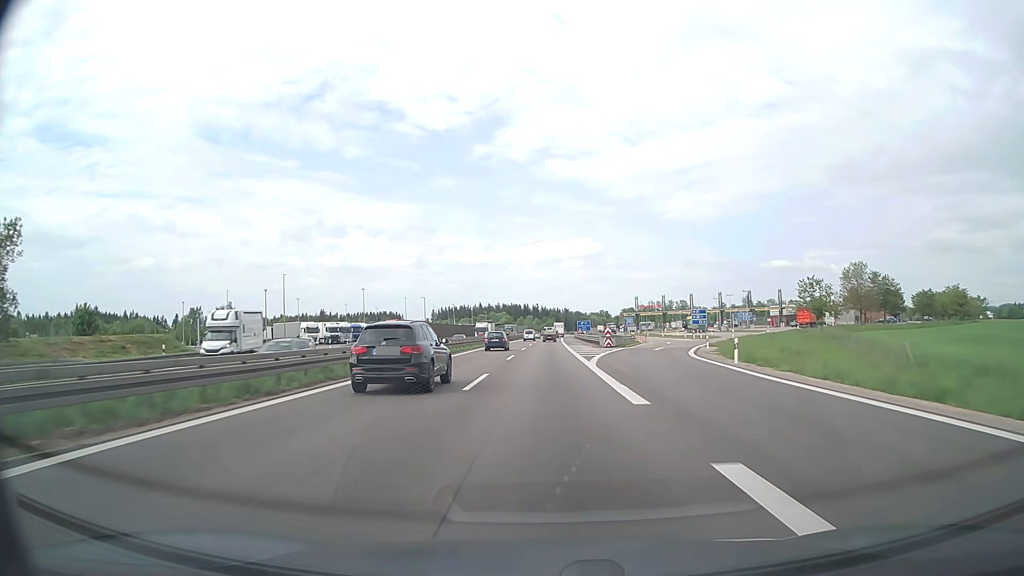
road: motorway_link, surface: asphalt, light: Day
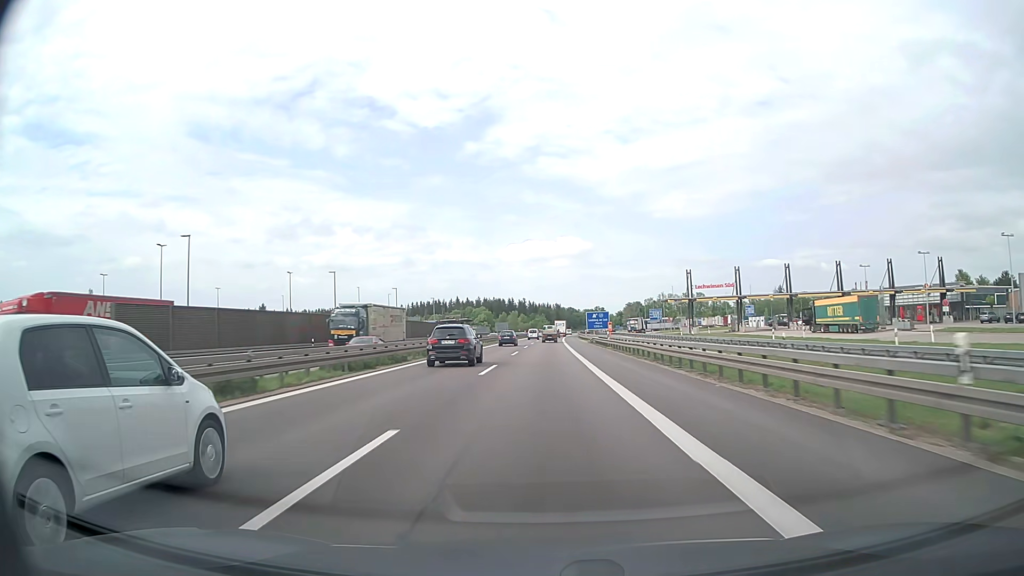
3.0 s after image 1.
(+0.7, +85.3) m; +1°
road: motorway
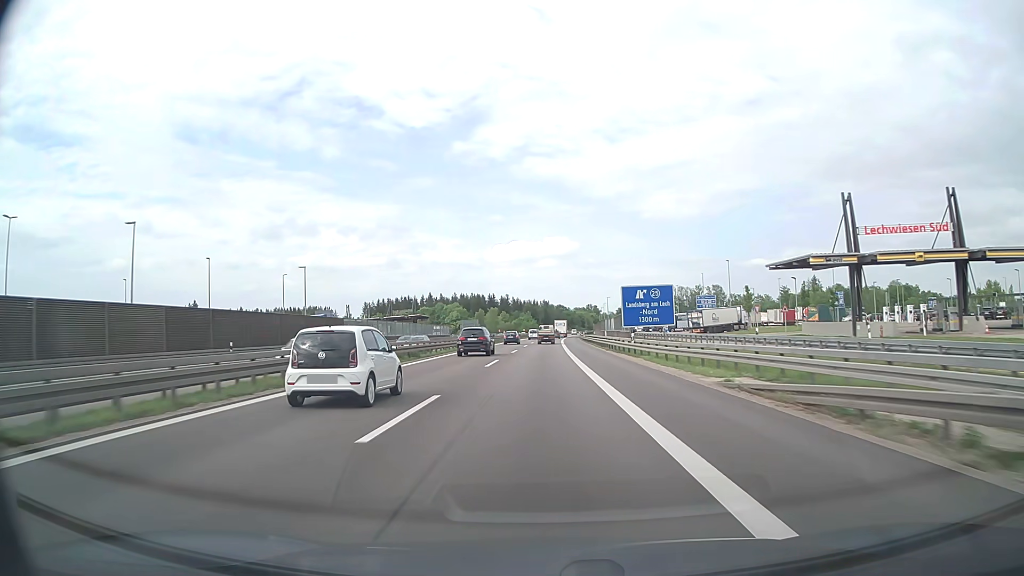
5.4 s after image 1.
(+0.6, +67.0) m; +1°
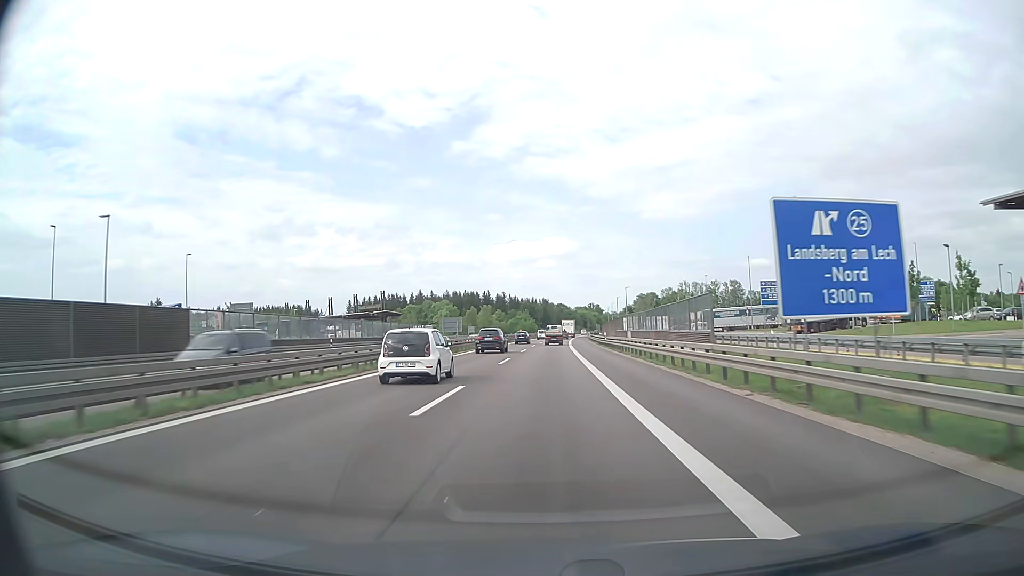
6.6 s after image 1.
(0.0, +33.4) m; 0°
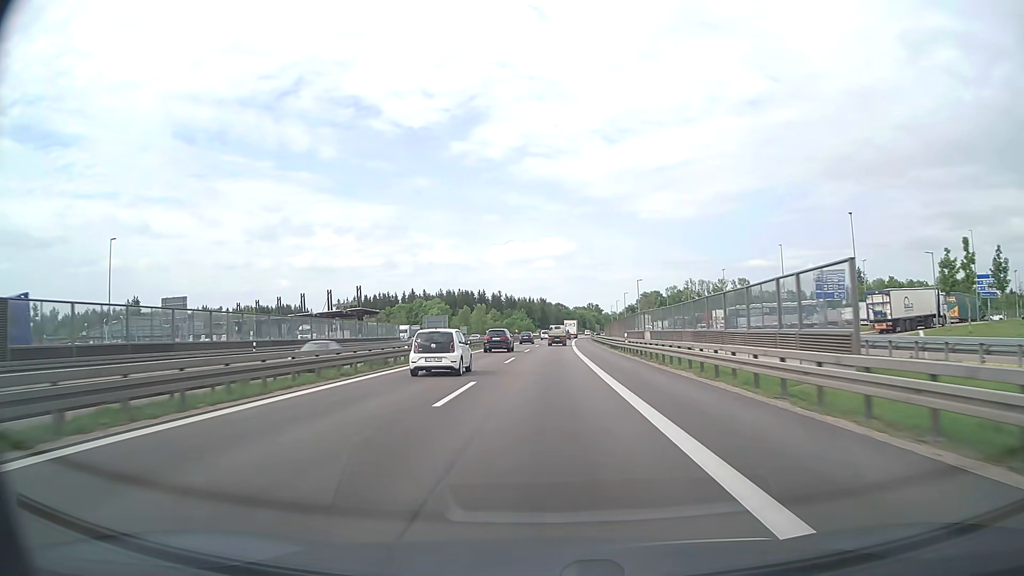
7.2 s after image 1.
(0.0, +16.8) m; 0°
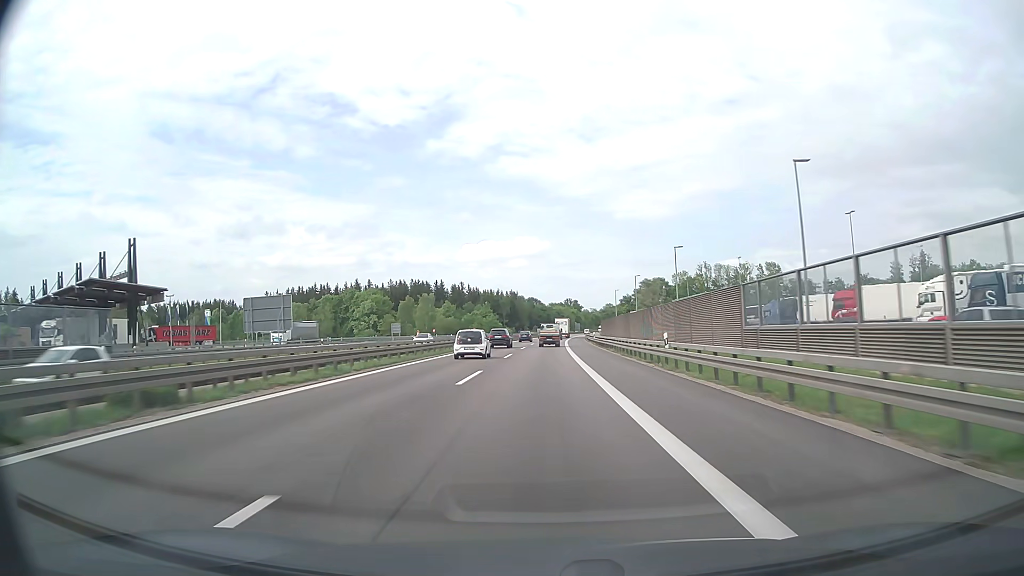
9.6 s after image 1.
(+1.3, +67.2) m; +2°
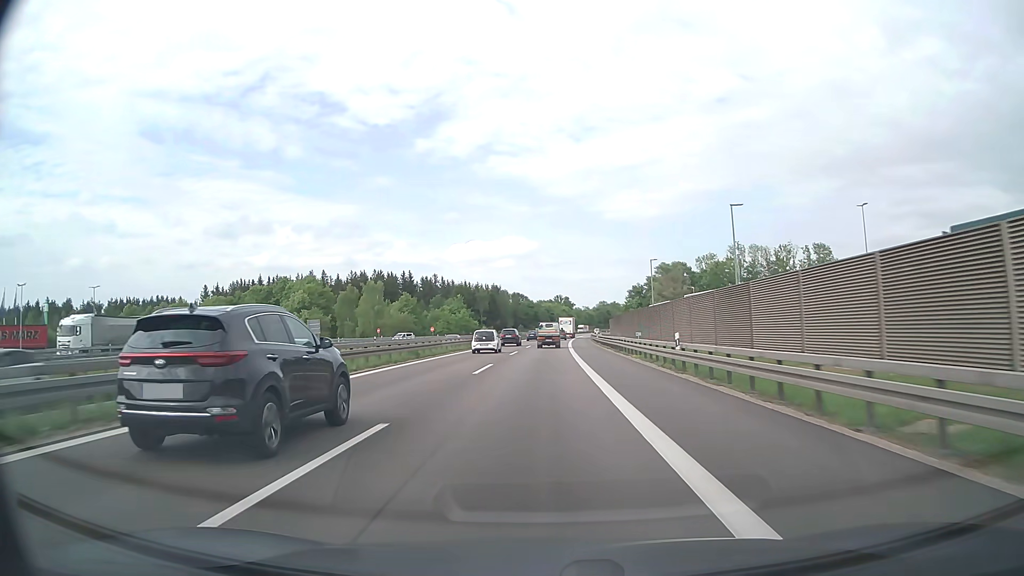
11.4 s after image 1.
(+0.5, +49.8) m; +1°
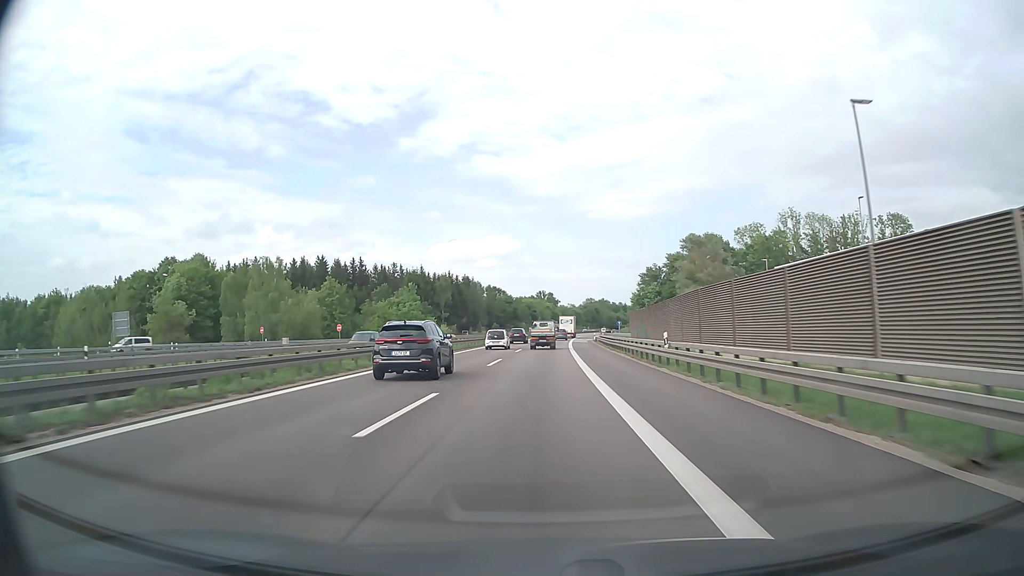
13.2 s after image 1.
(+0.7, +49.2) m; +2°
(0, +10) (0, +20) (0, +30) (0, +40) (+1, +50) (+1, +60) (+1, +70) (+2, +80) (+2, +90) (+3, +100) m
